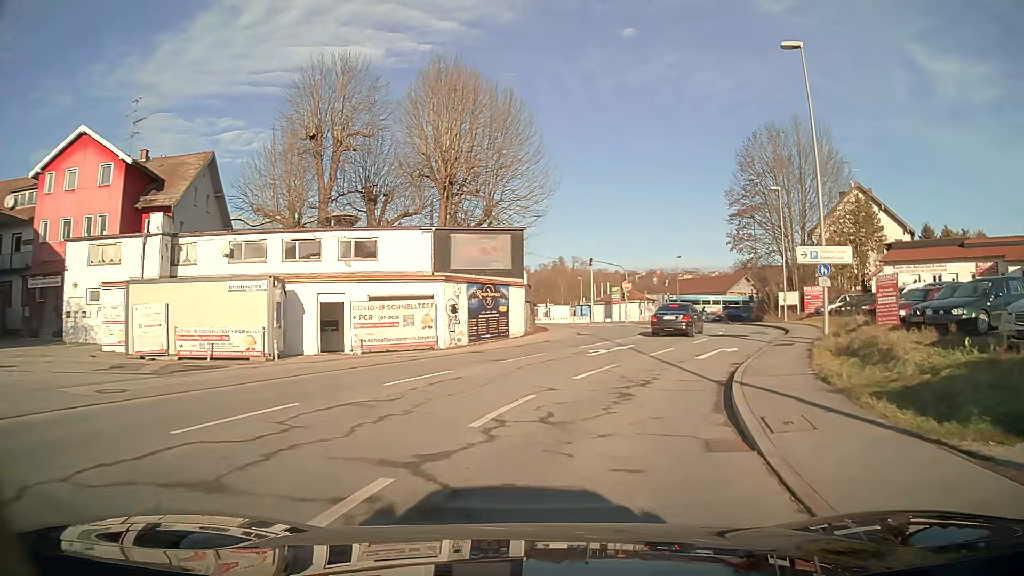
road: tertiary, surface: asphalt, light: Day
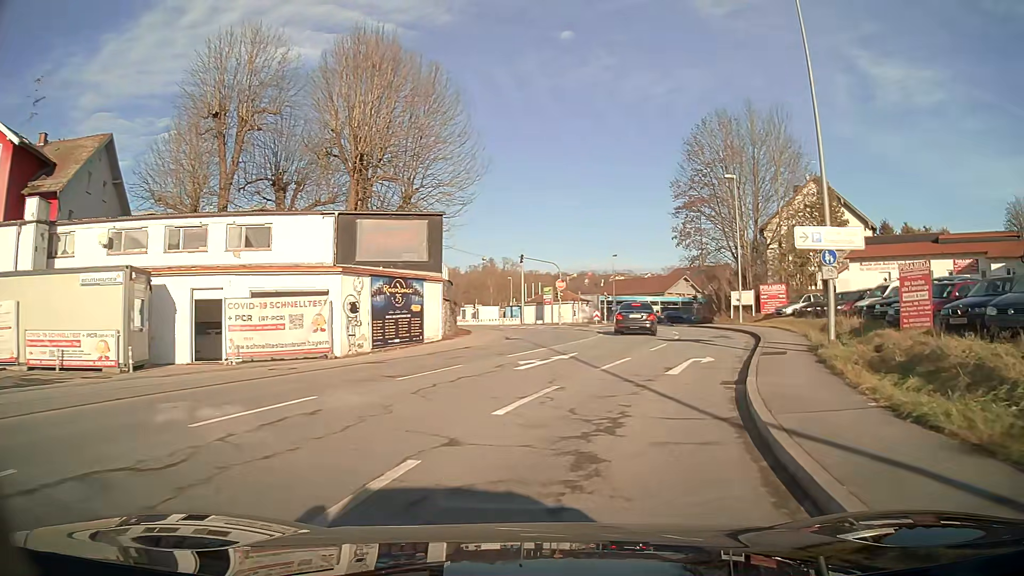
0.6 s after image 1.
(+0.3, +5.3) m; +6°
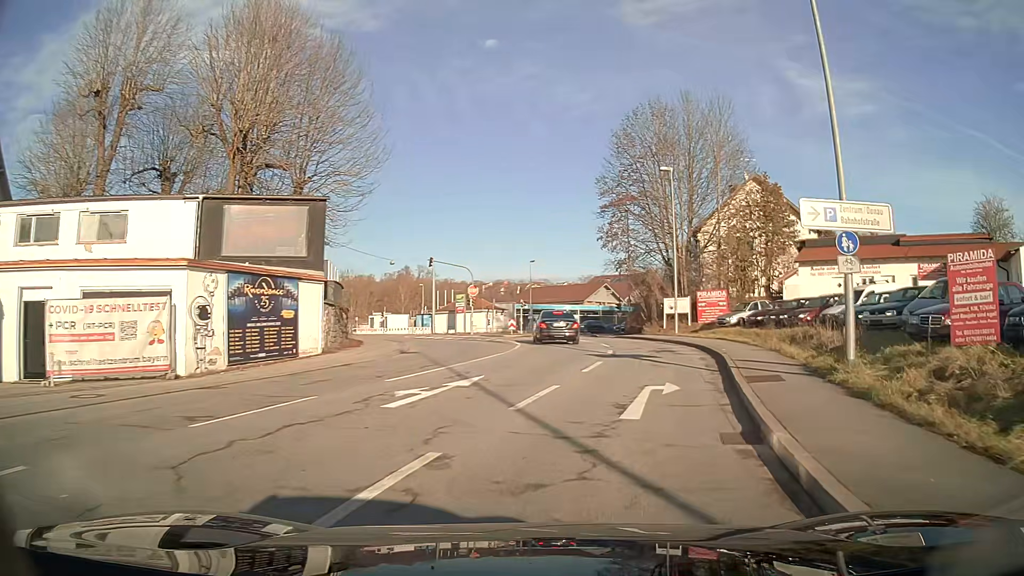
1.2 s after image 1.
(+0.3, +5.3) m; +7°
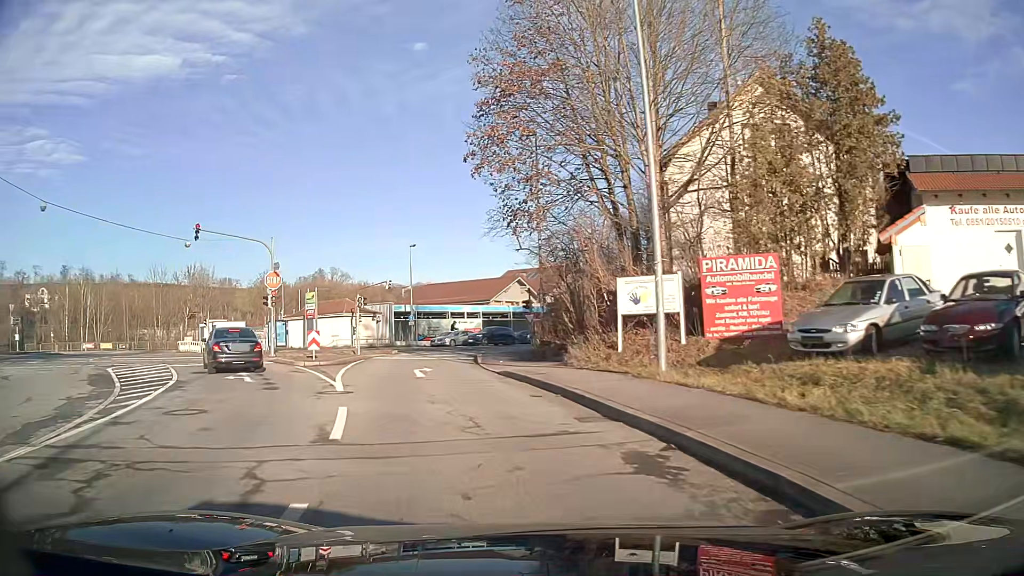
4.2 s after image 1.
(+2.9, +25.7) m; +2°
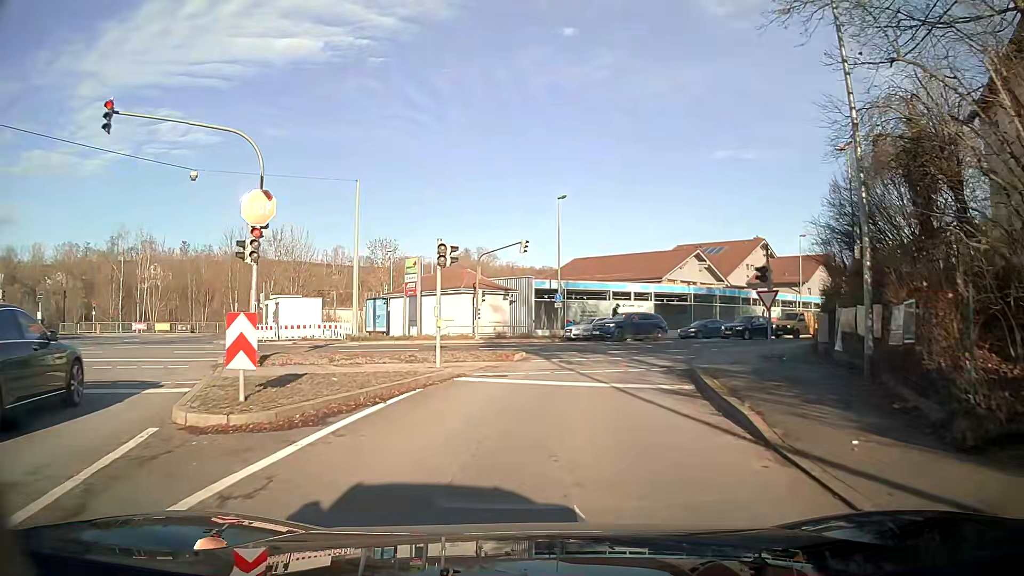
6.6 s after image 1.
(-2.3, +18.5) m; -10°
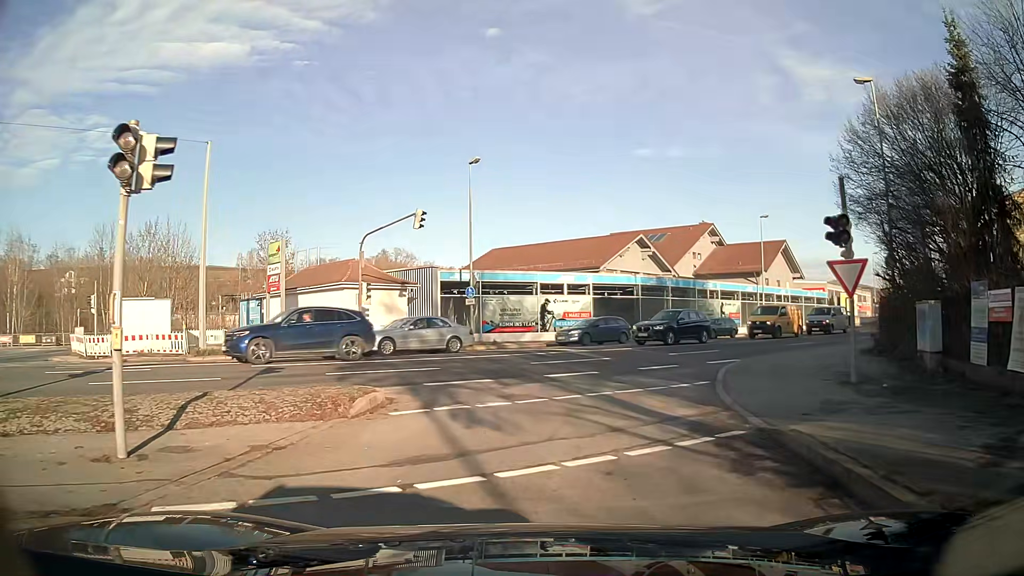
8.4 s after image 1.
(+0.6, +11.0) m; +6°
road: tertiary_link
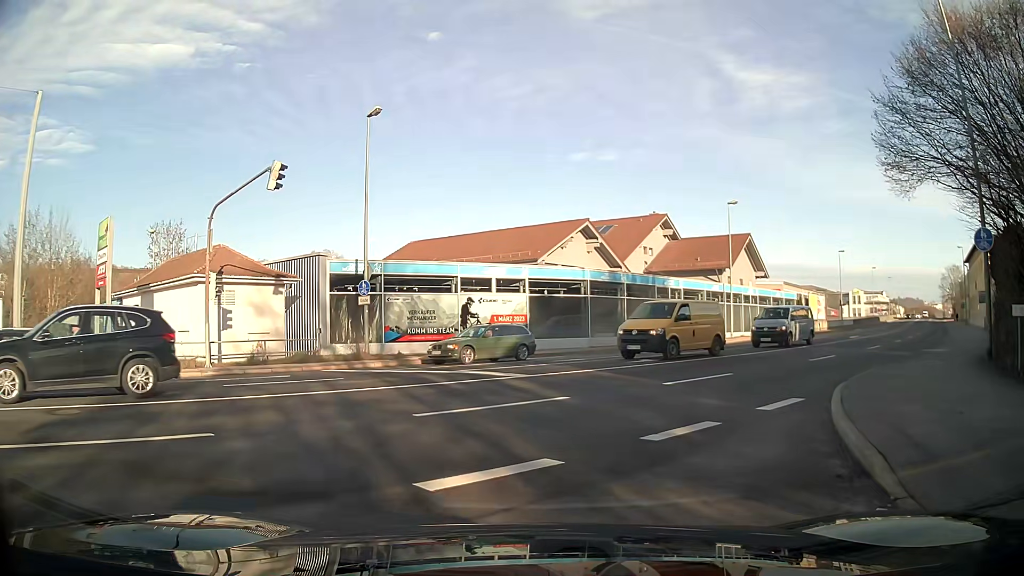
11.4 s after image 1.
(+0.4, +9.1) m; +5°
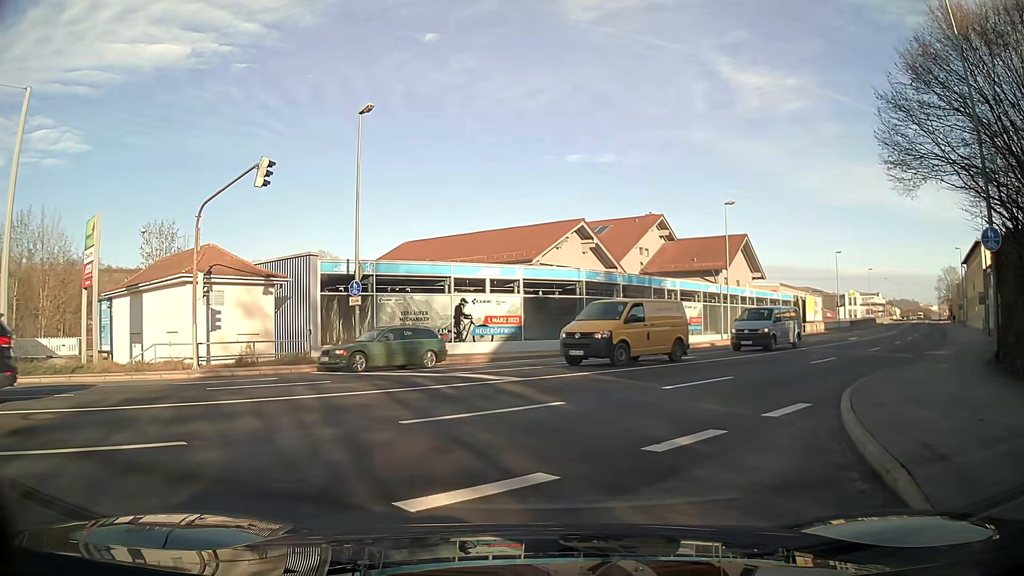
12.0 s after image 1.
(0.0, +0.5) m; 0°
